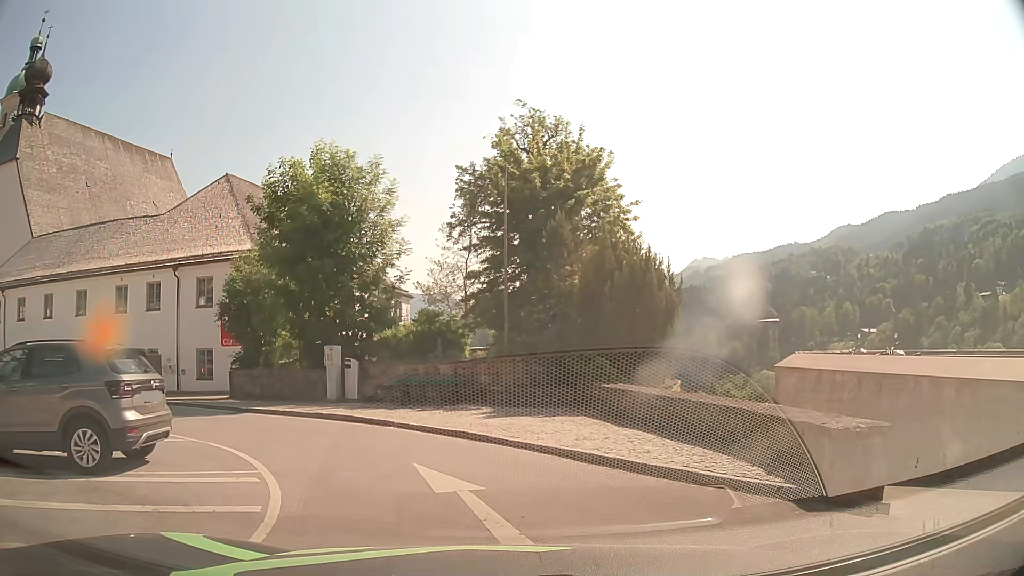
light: Day
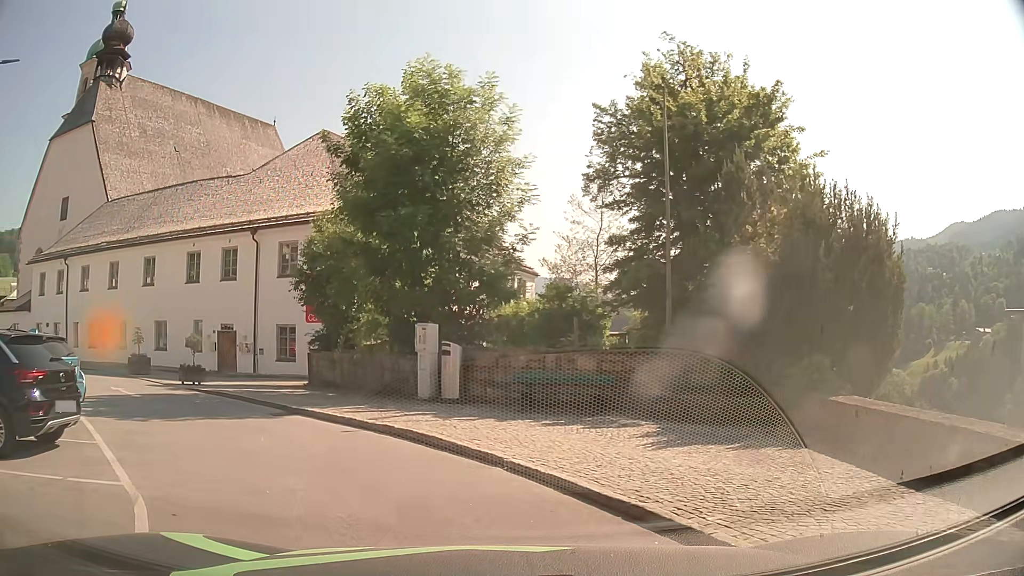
(-0.3, +5.9) m; -9°
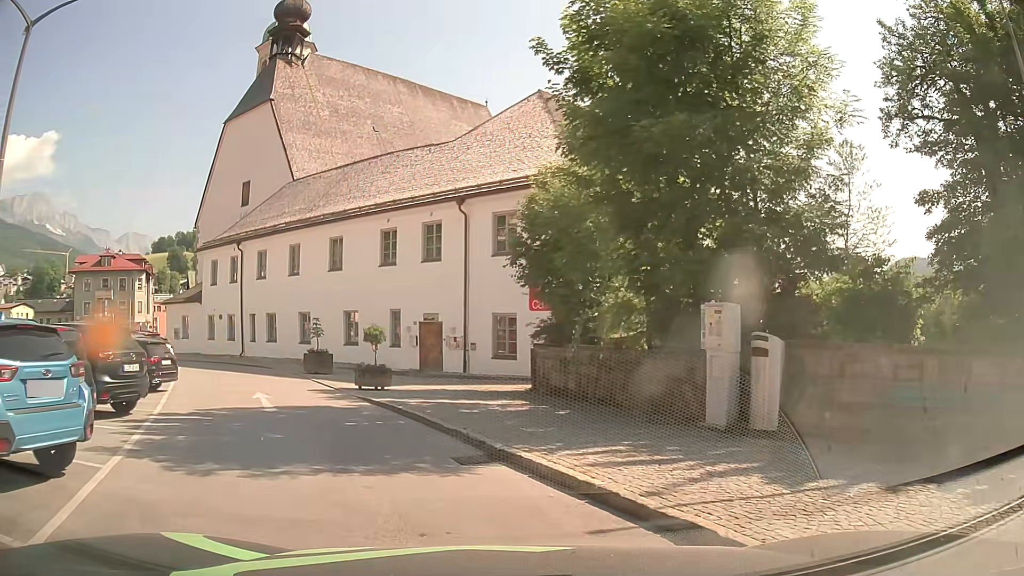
(-1.0, +5.9) m; -19°
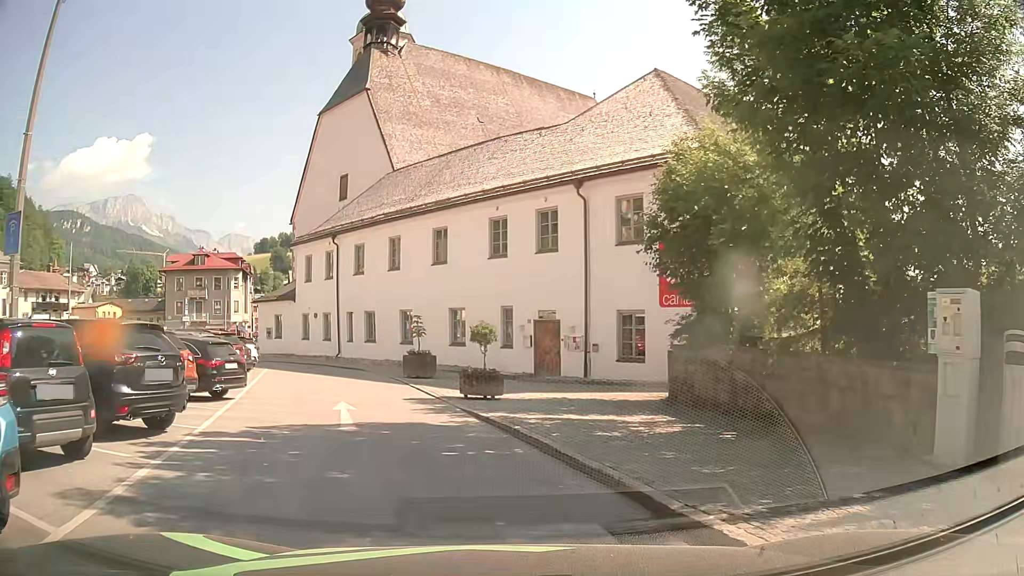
(-0.3, +3.0) m; -8°
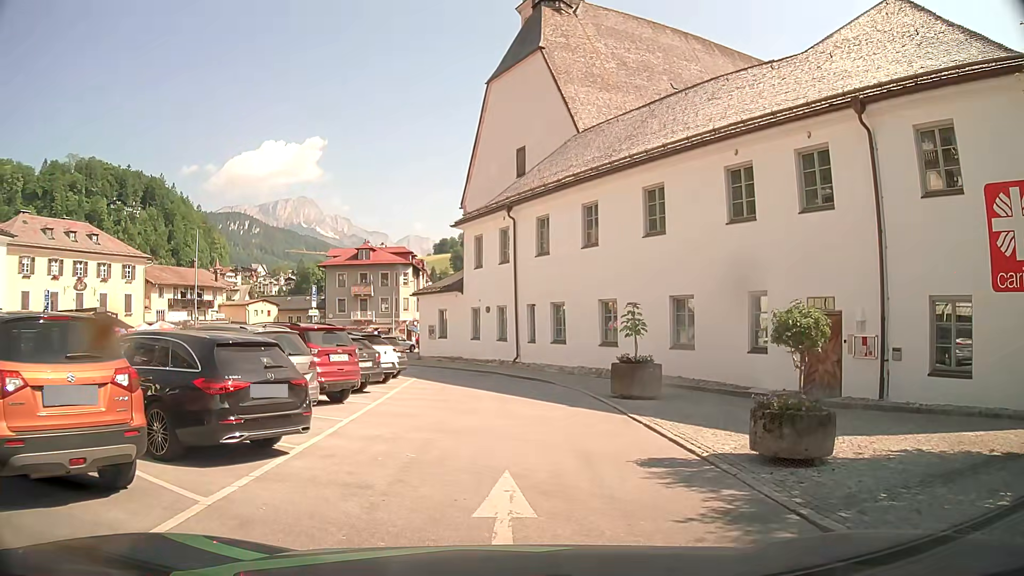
(-1.6, +8.2) m; -17°
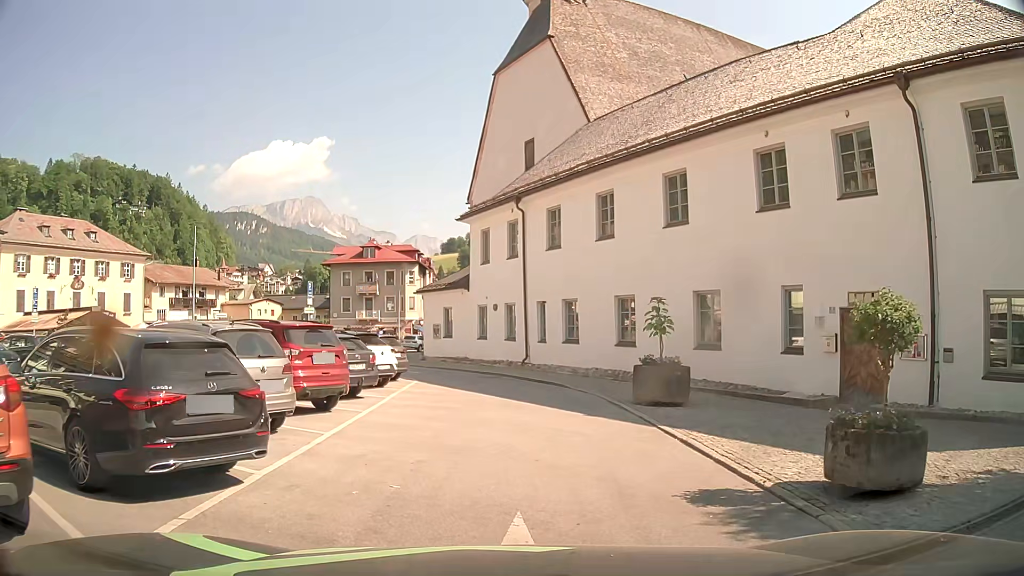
(0.0, +1.8) m; -2°
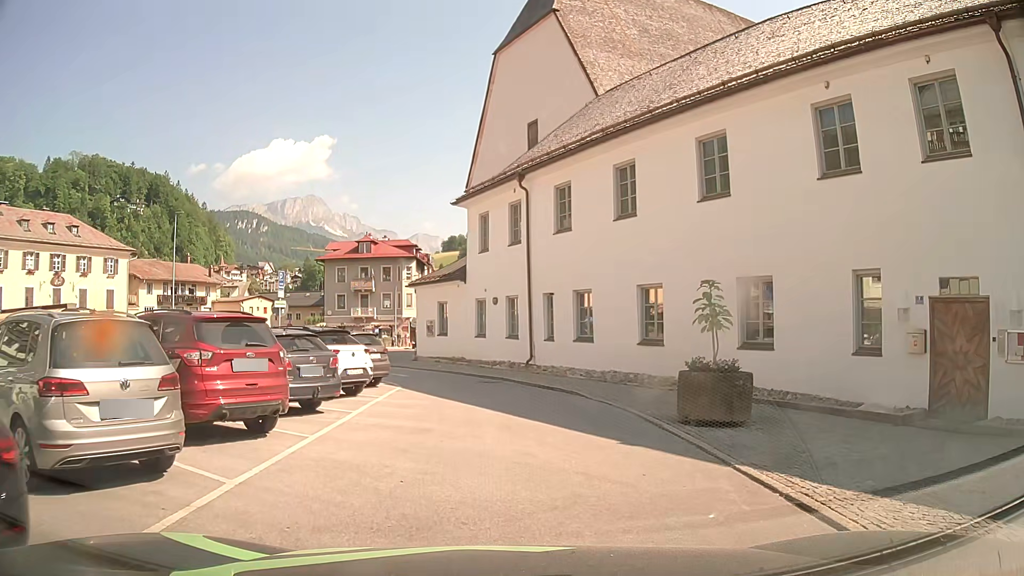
(+0.1, +3.6) m; +2°
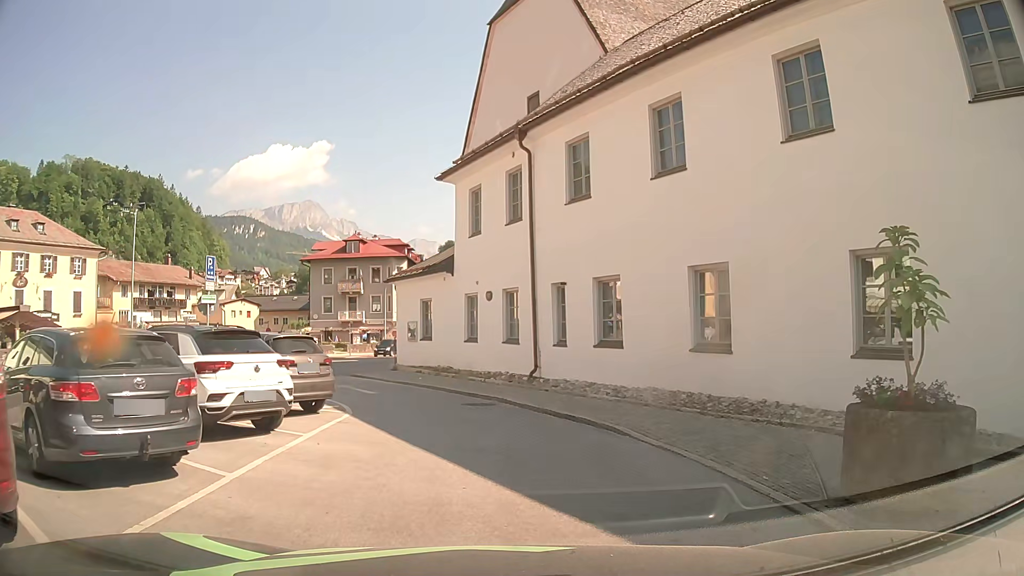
(0.0, +5.6) m; 0°
(0, +10) (-4, +19) (-9, +28) (-9, +38) (-9, +48) (-8, +58) (-8, +68) (-7, +78) (-7, +88) (-8, +98) m
